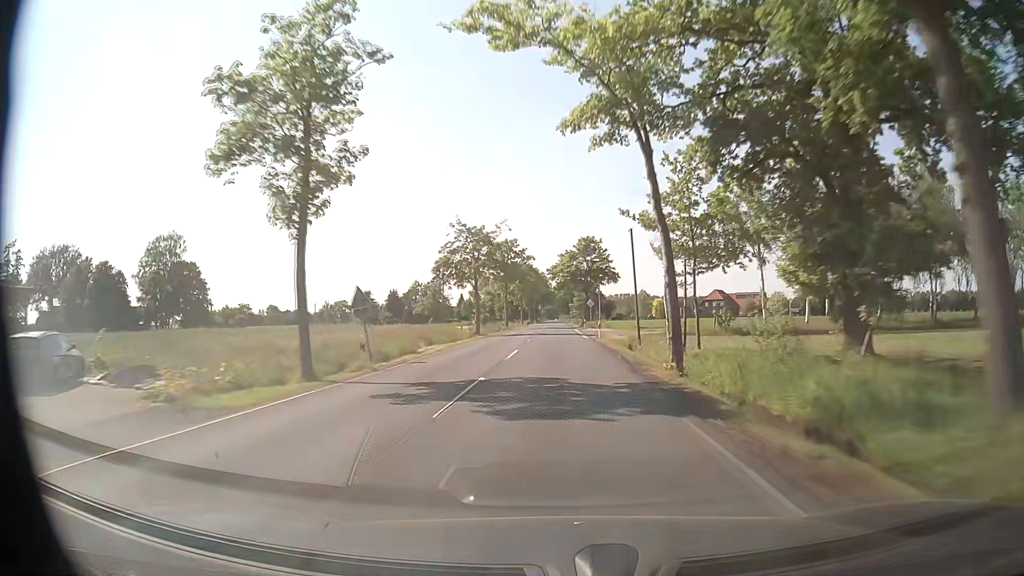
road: secondary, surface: asphalt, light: Day
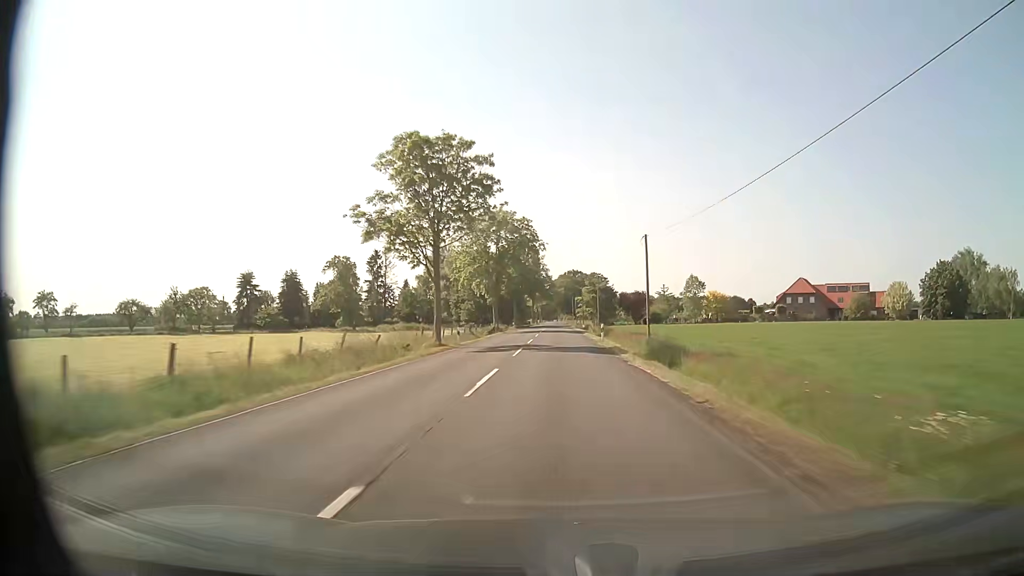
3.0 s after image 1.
(+0.2, +82.1) m; 0°
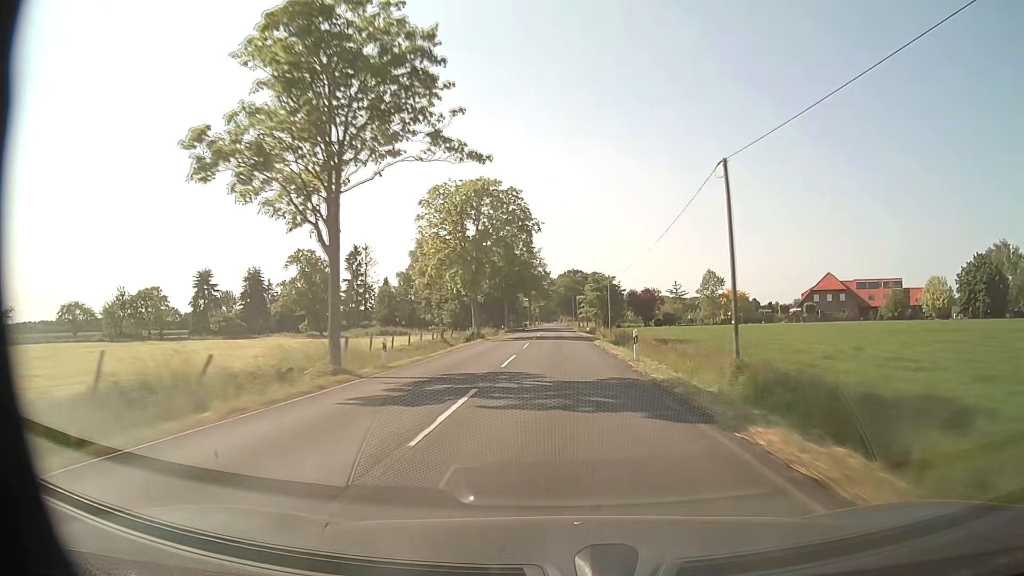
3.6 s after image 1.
(0.0, +16.4) m; 0°
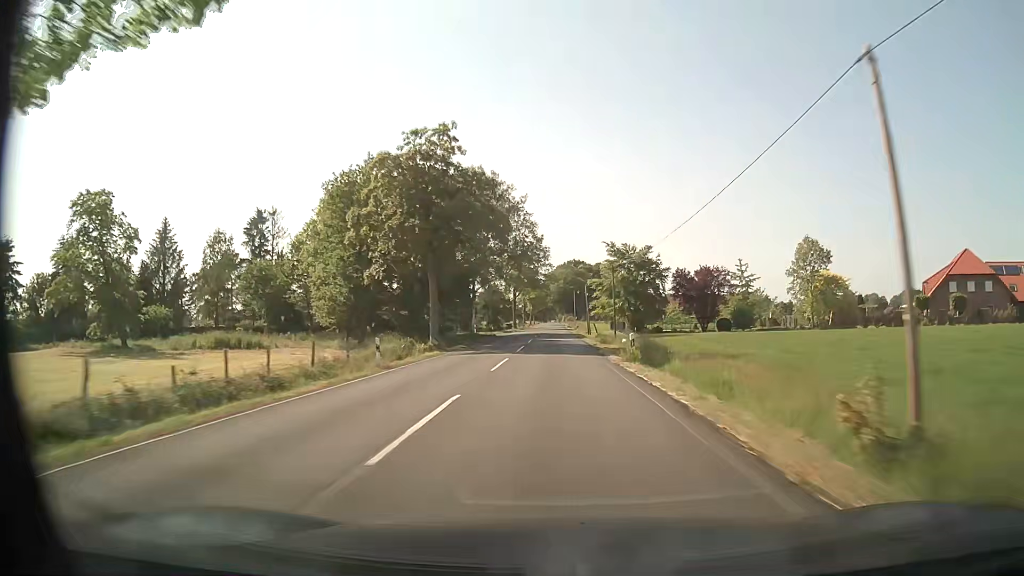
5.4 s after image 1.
(+0.1, +49.3) m; 0°
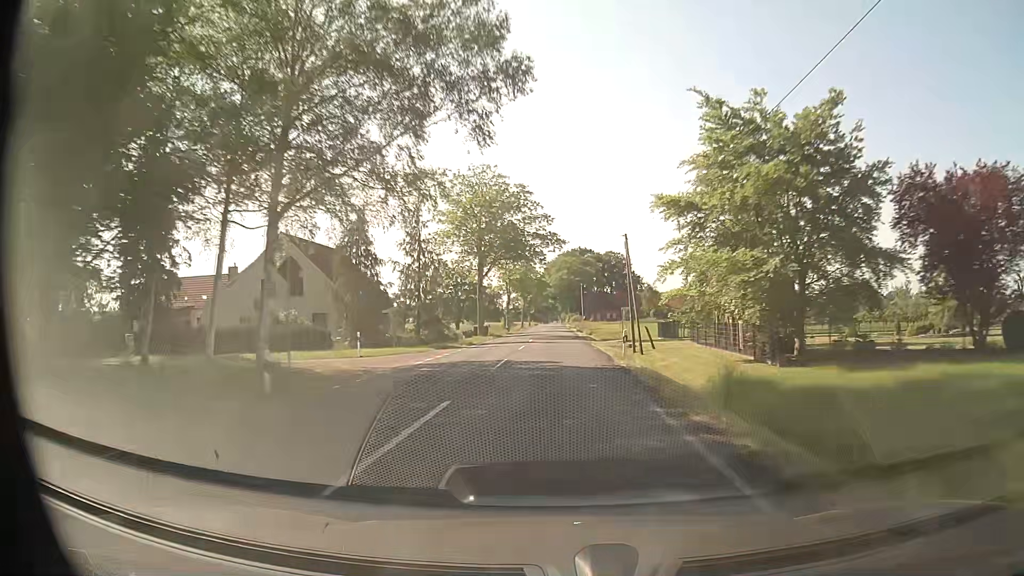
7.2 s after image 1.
(0.0, +49.4) m; 0°
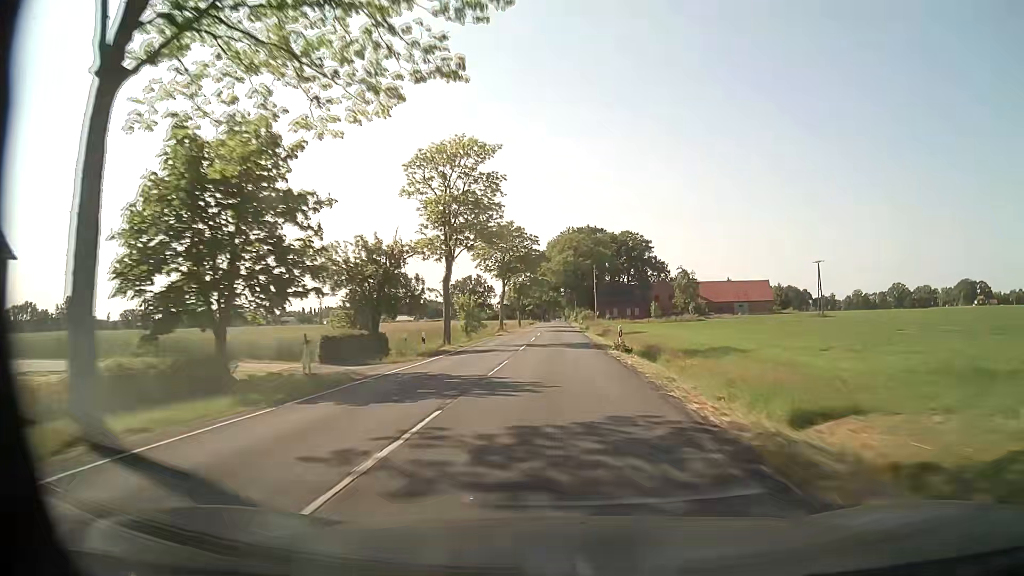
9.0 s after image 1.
(-0.1, +49.4) m; 0°
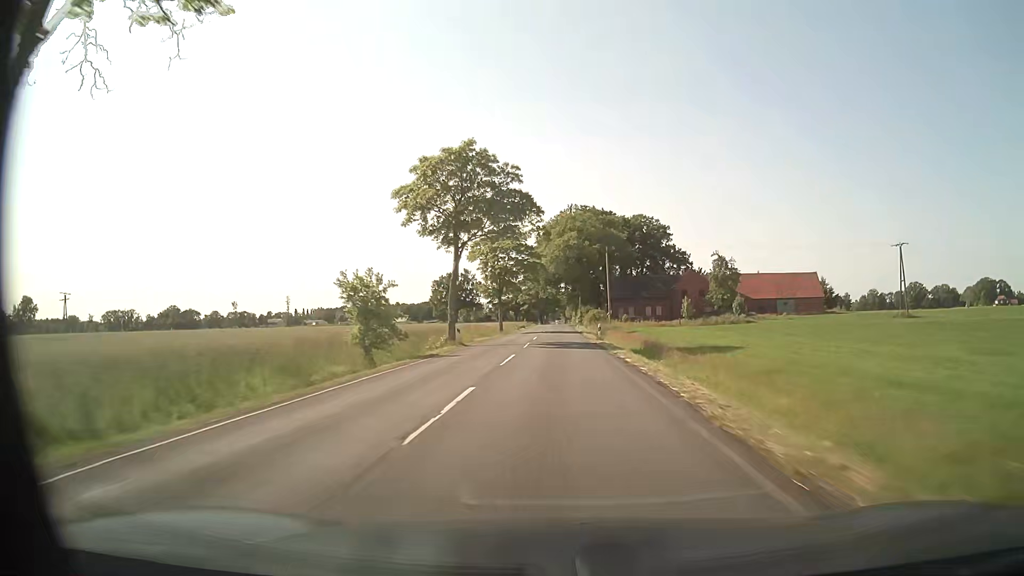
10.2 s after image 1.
(0.0, +32.8) m; 0°
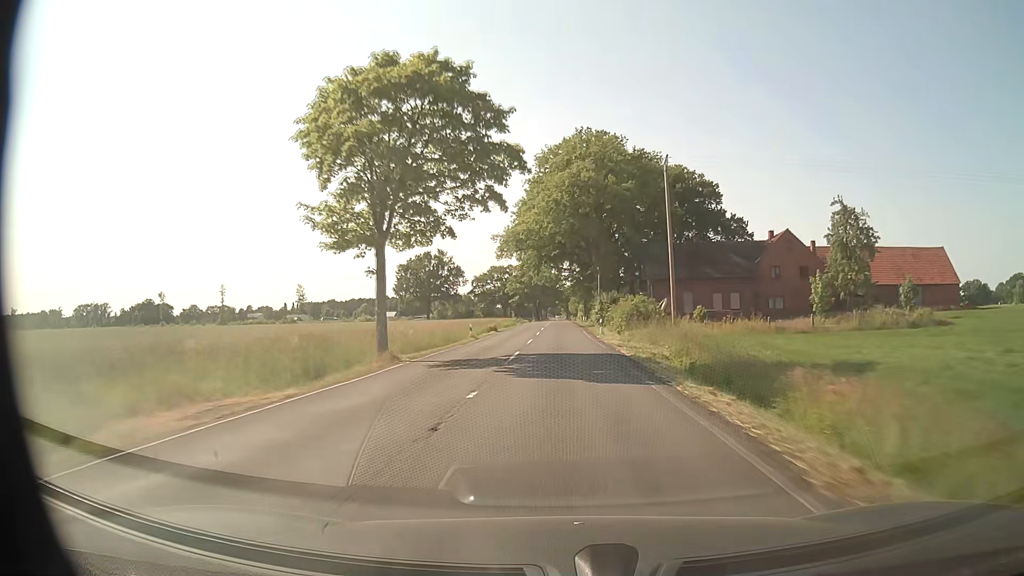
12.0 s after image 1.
(-0.1, +49.0) m; 0°
(0, +10) (0, +20) (0, +30) (0, +40) (0, +50) (0, +60) (0, +70) (0, +80) (0, +90) (0, +100) m
